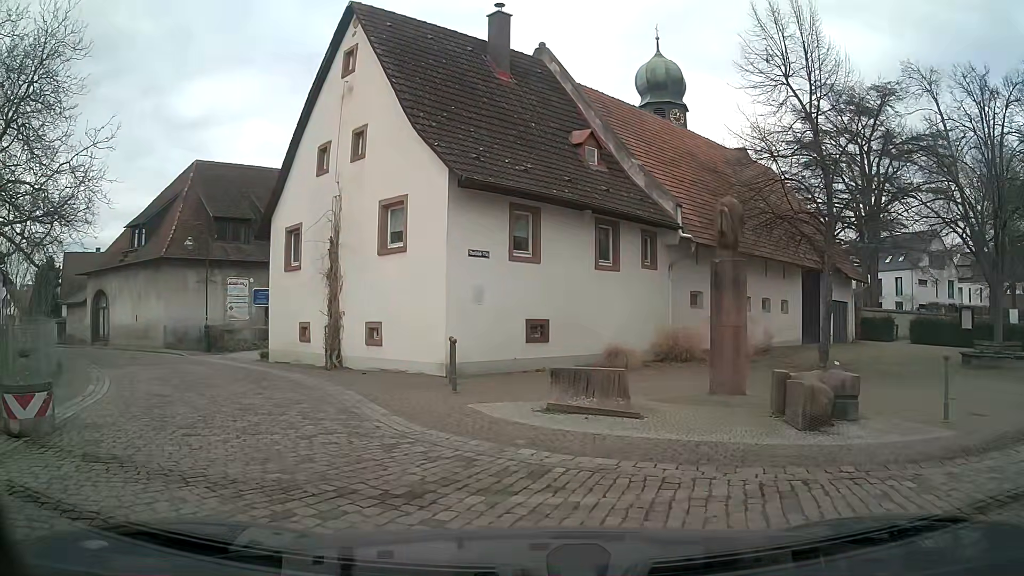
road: residential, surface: sett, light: Day
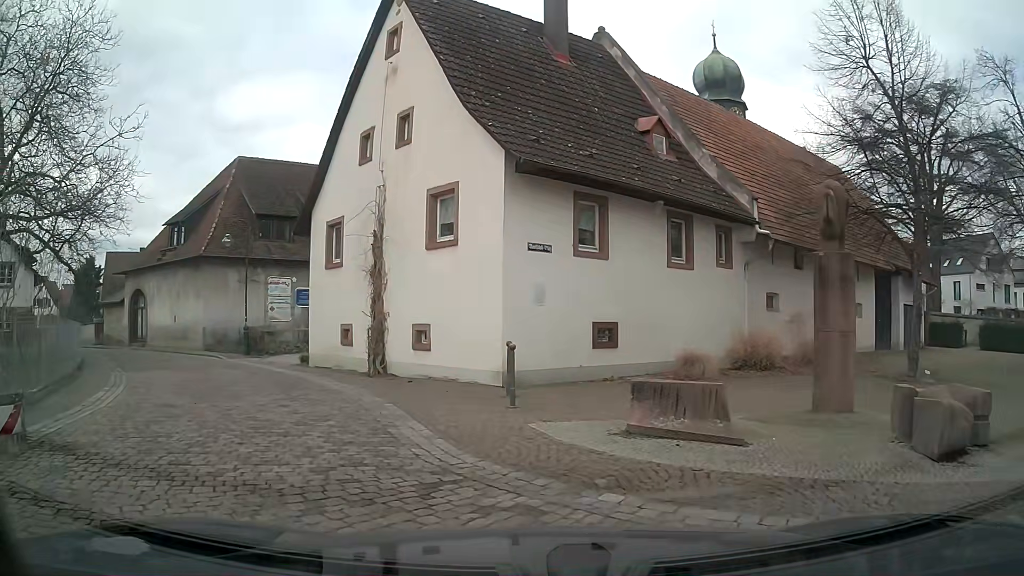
(-0.1, +1.8) m; -5°
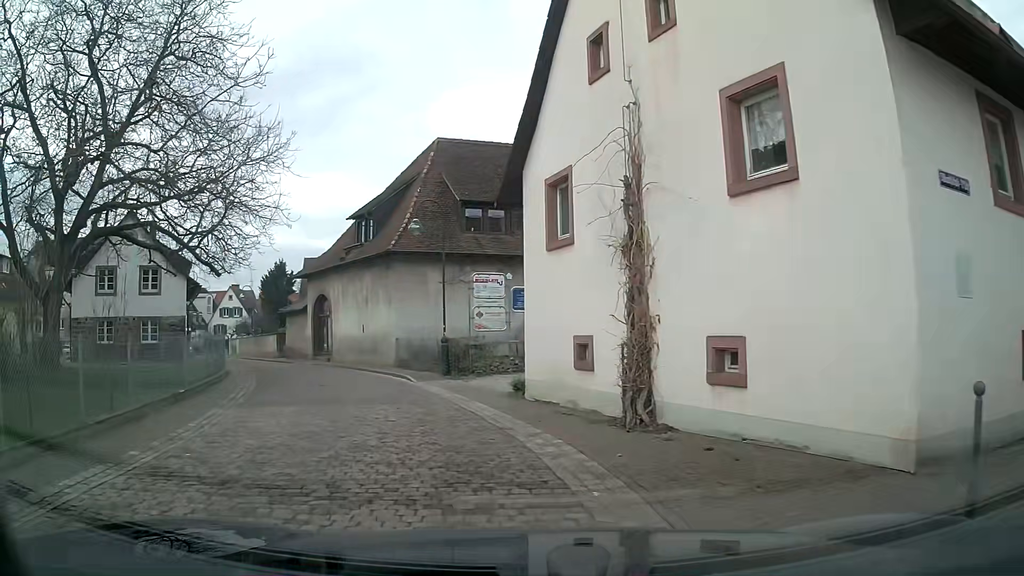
(-1.4, +7.0) m; -20°
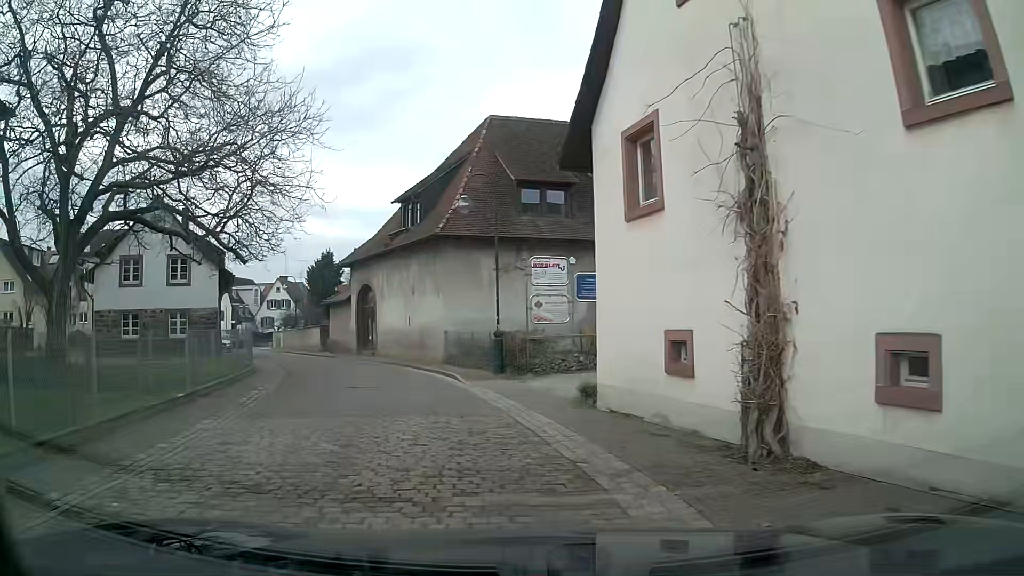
(-0.1, +2.8) m; -6°
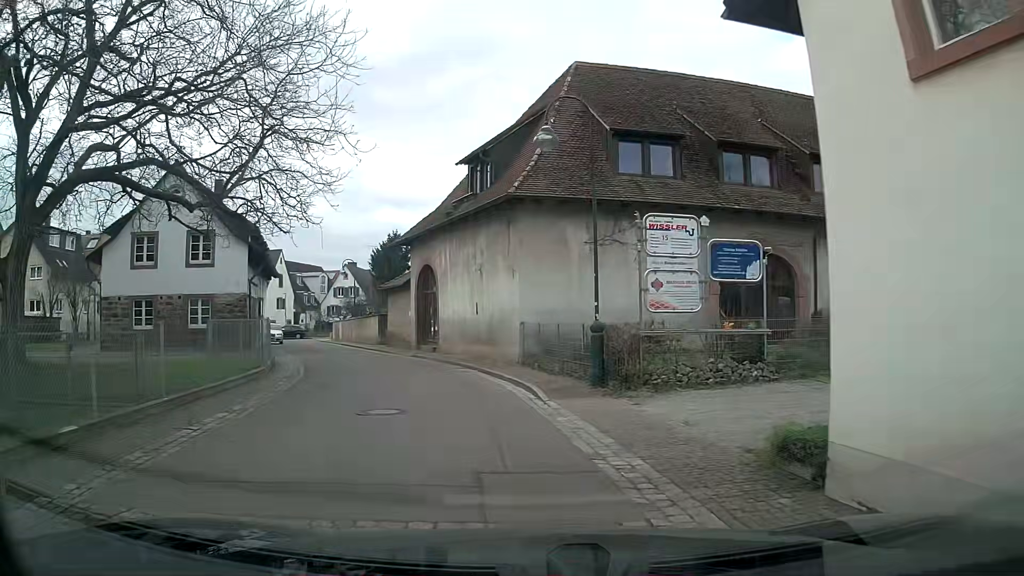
(-0.2, +6.1) m; -5°
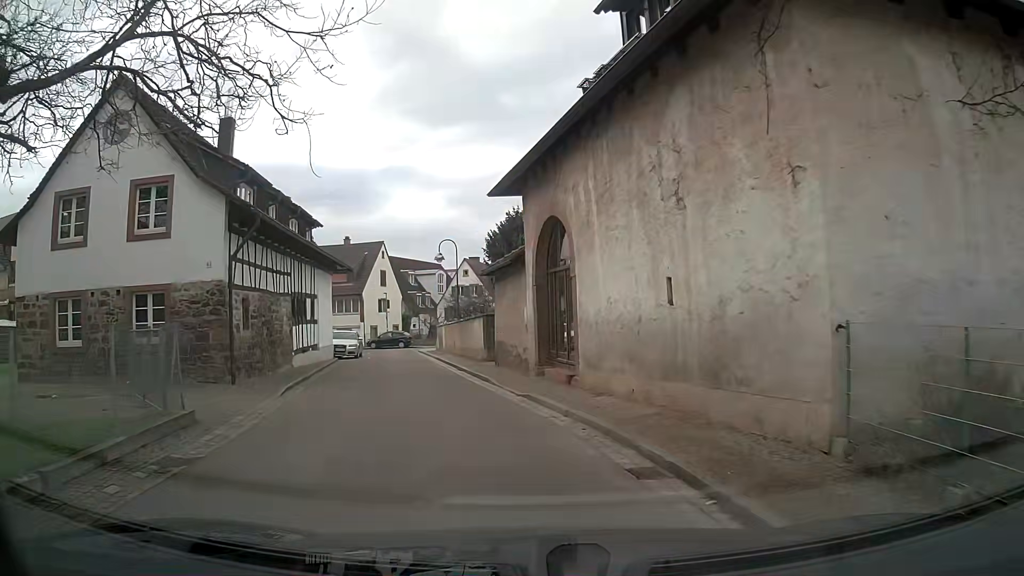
(-1.5, +13.5) m; -11°
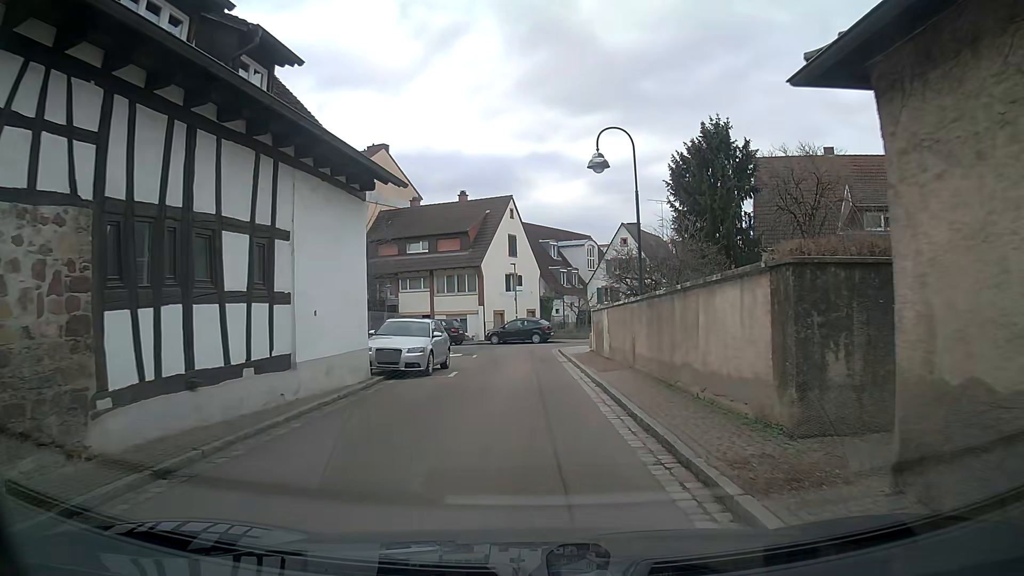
(-2.5, +17.7) m; -12°
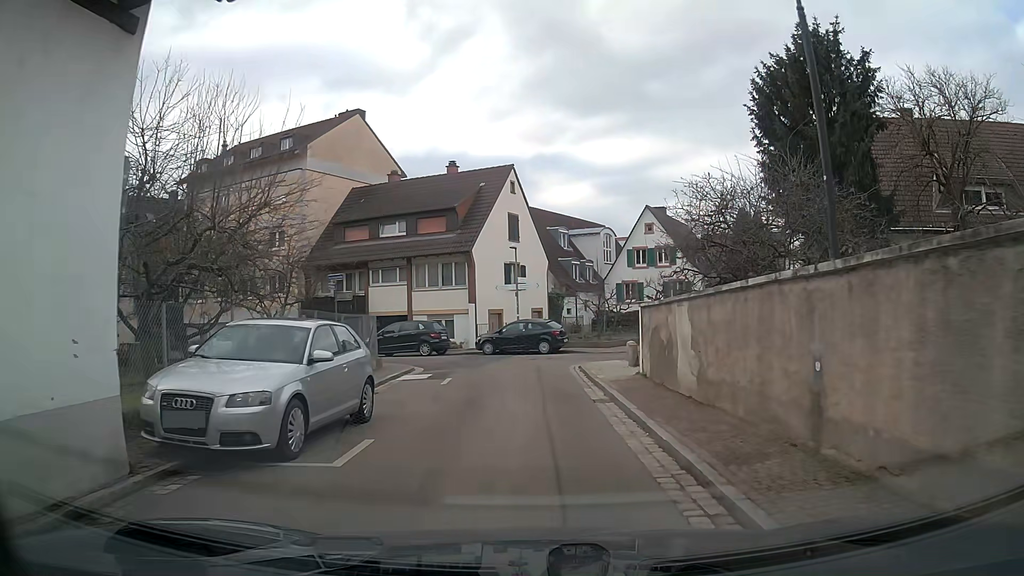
(-0.2, +10.0) m; -1°
